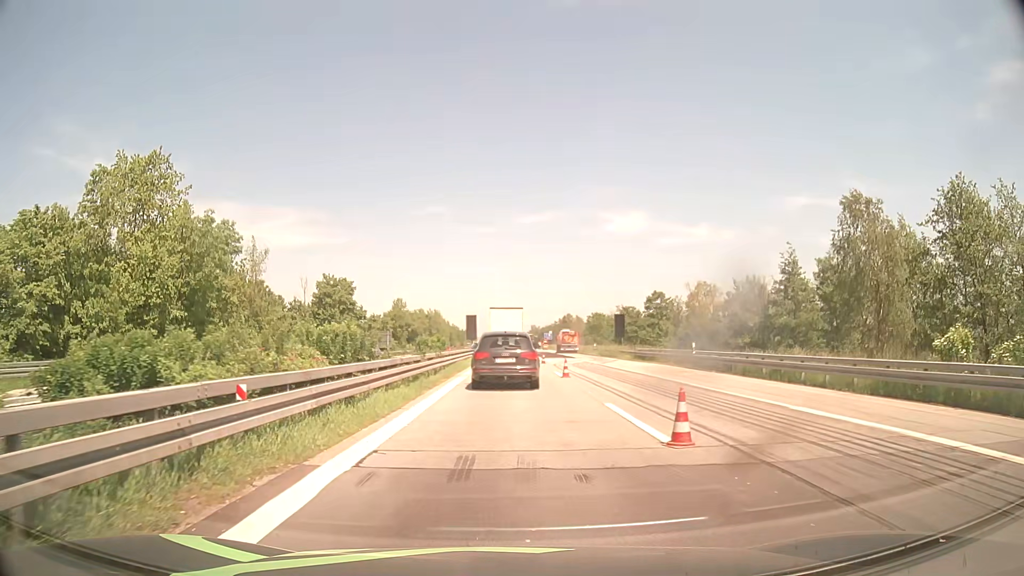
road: motorway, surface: asphalt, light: Day
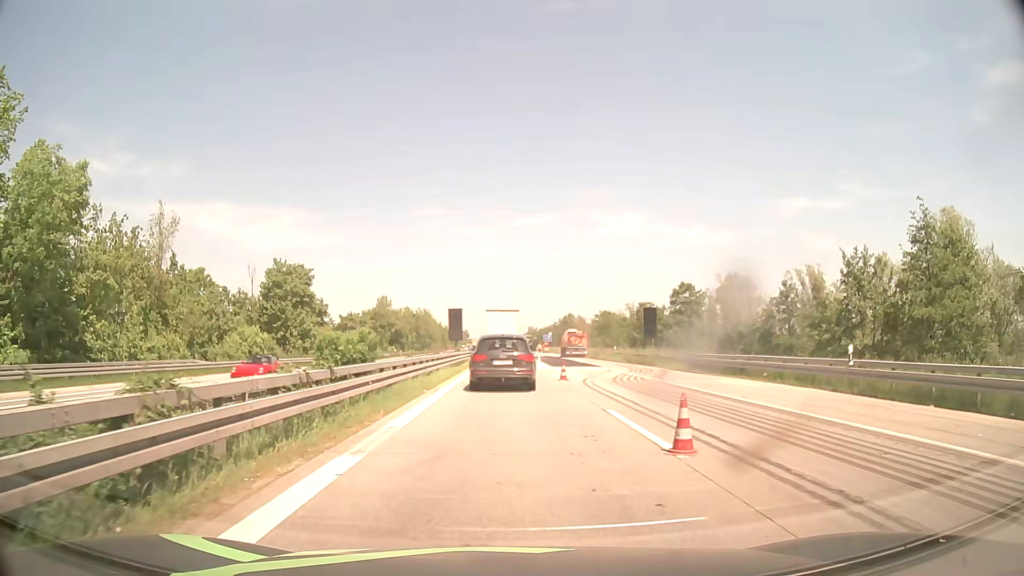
(+0.2, +18.3) m; +1°
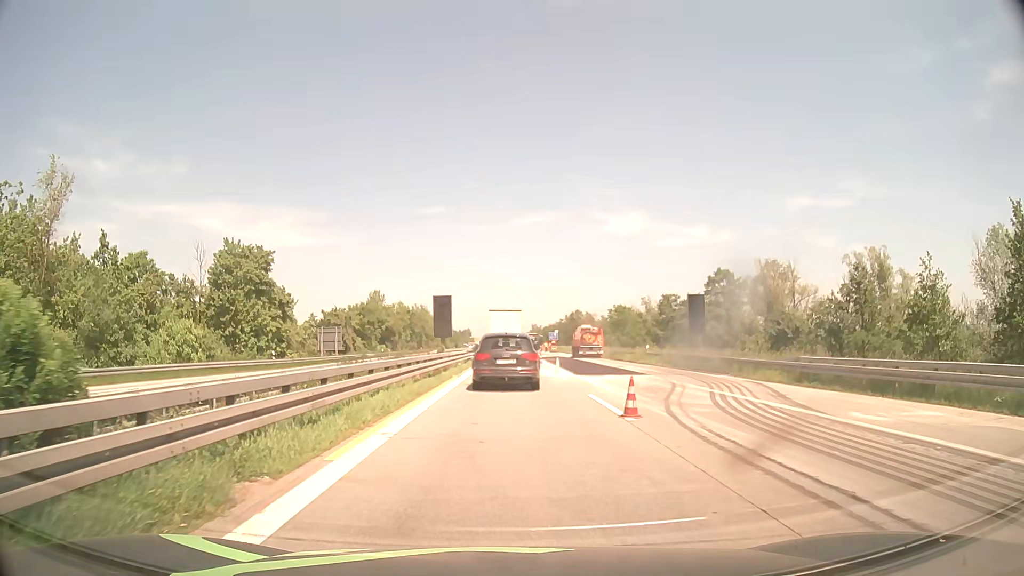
(0.0, +13.9) m; 0°
(0, +10) (0, +20) (0, +30) (0, +40) (0, +50) (0, +60) (0, +70) (0, +80) (0, +90) (0, +100) m
